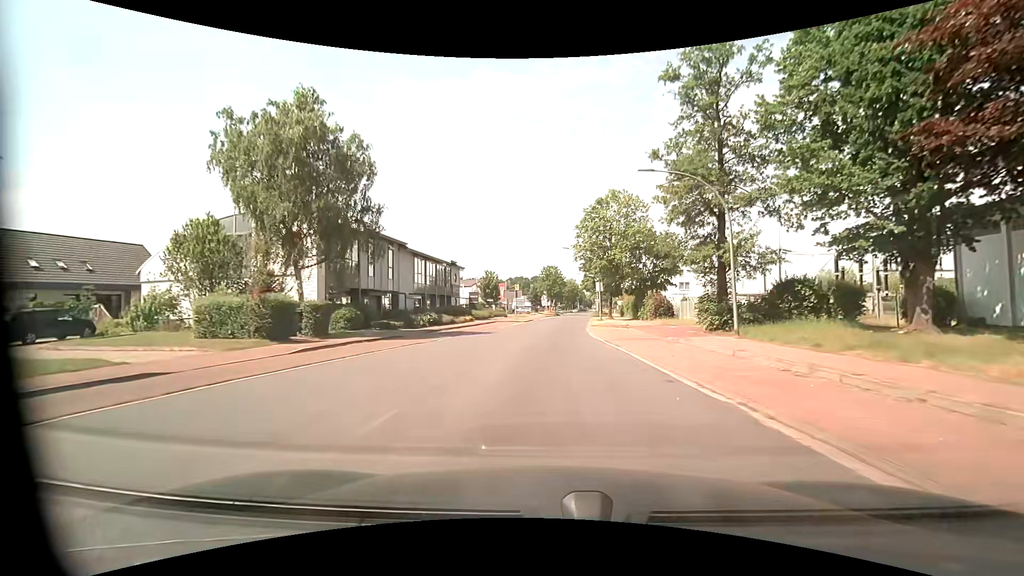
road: unclassified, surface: asphalt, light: Day
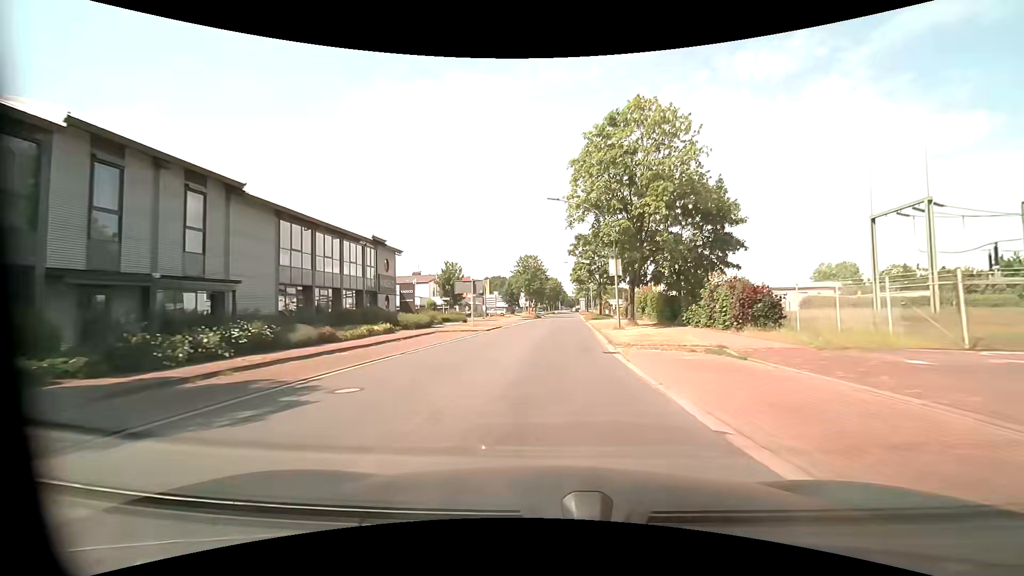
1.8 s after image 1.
(+0.2, +22.9) m; +1°
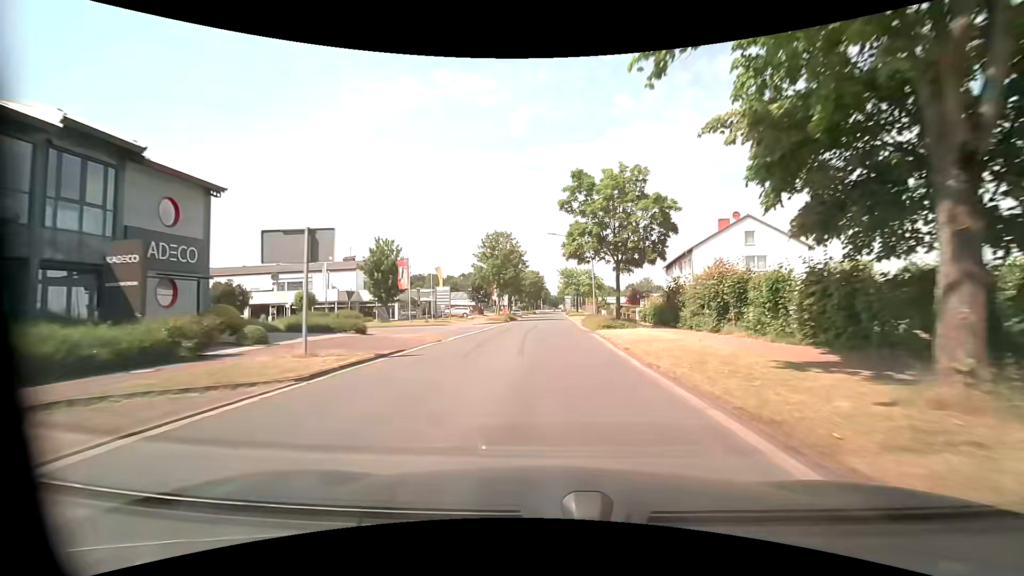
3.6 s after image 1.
(+0.7, +25.1) m; +2°
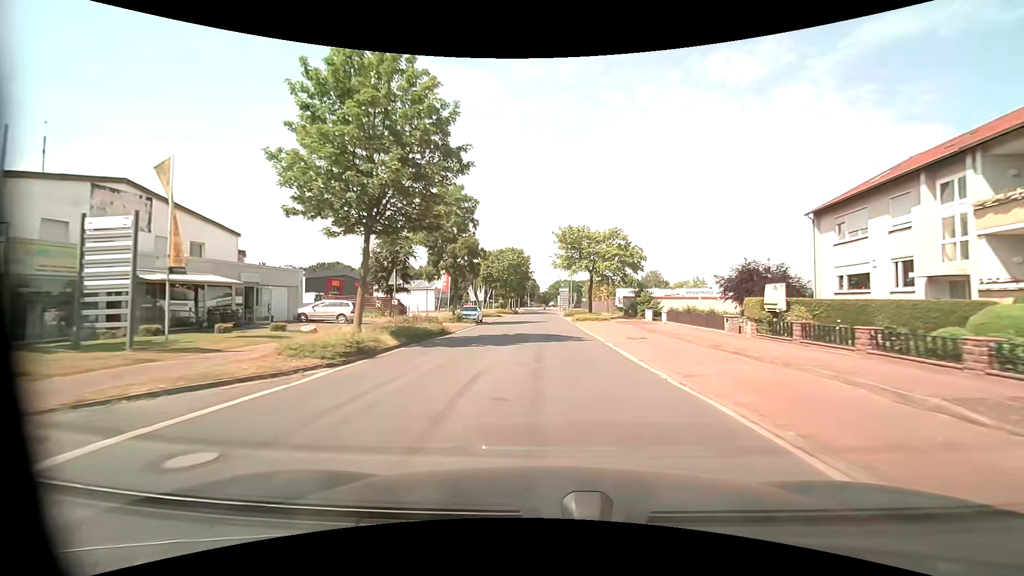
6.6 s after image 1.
(+0.7, +42.1) m; +2°
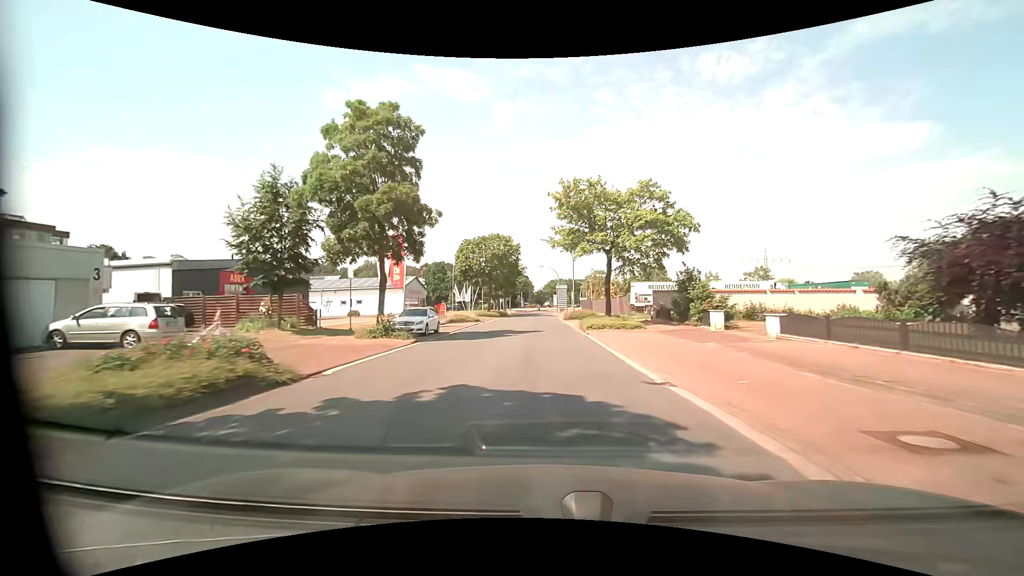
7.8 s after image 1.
(+0.1, +16.2) m; +1°
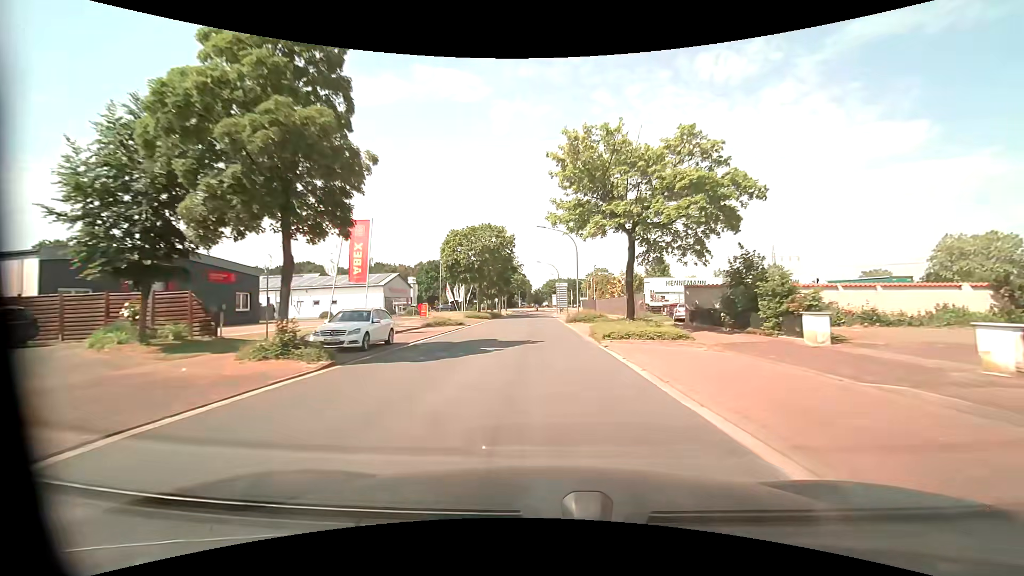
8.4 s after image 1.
(-0.1, +8.2) m; 0°
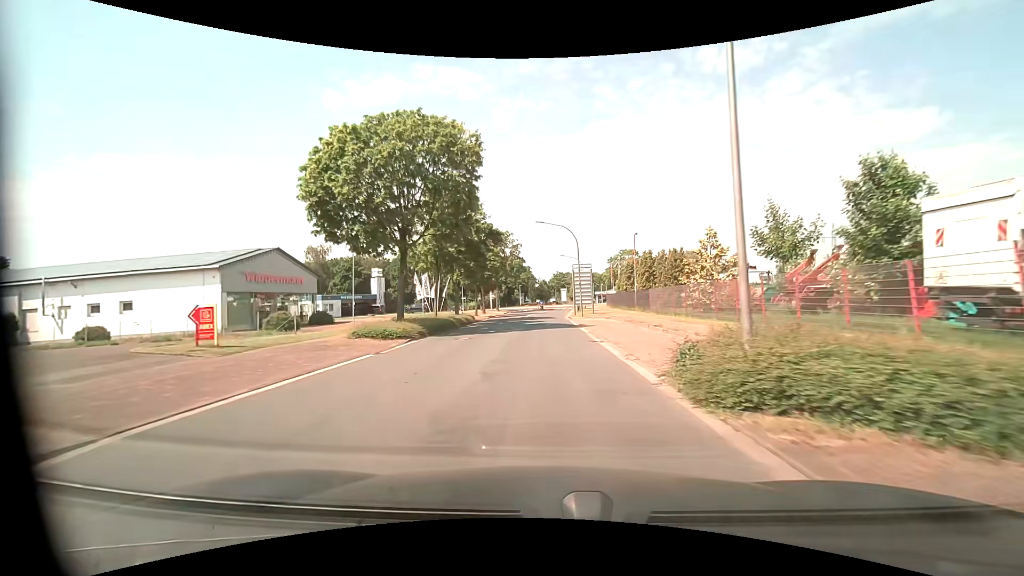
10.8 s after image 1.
(-0.1, +33.1) m; 0°
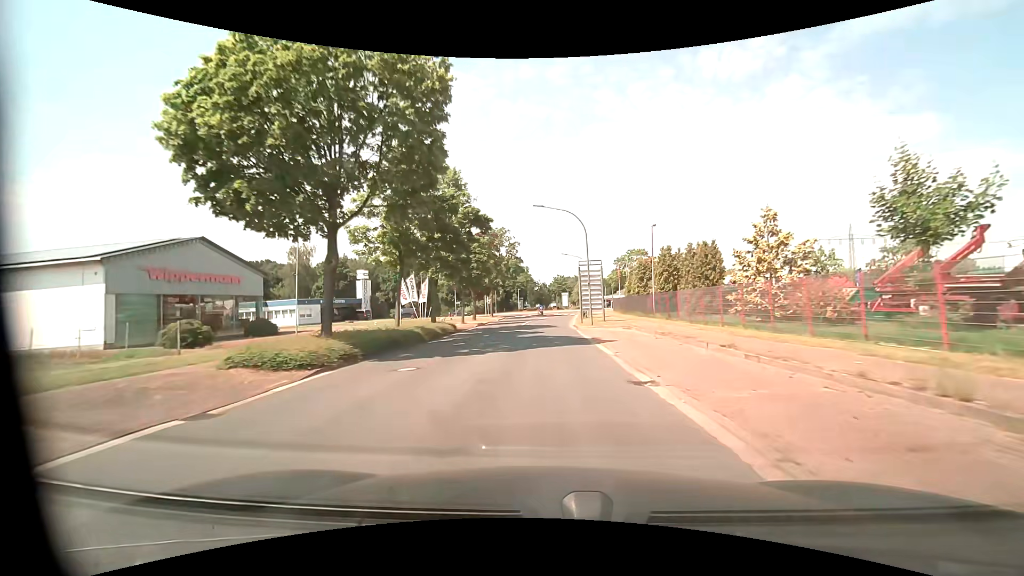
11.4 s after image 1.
(-0.1, +8.3) m; -1°
(0, +10) (0, +20) (0, +30) (0, +40) (+1, +50) (+1, +60) (+2, +70) (+3, +80) (+7, +89) (+12, +98) m
